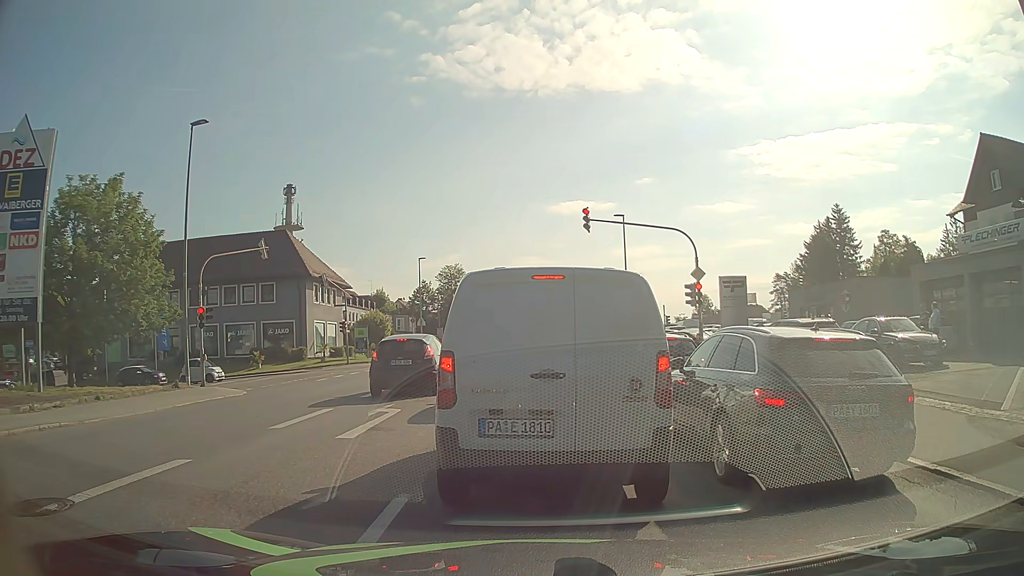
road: tertiary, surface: asphalt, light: Day
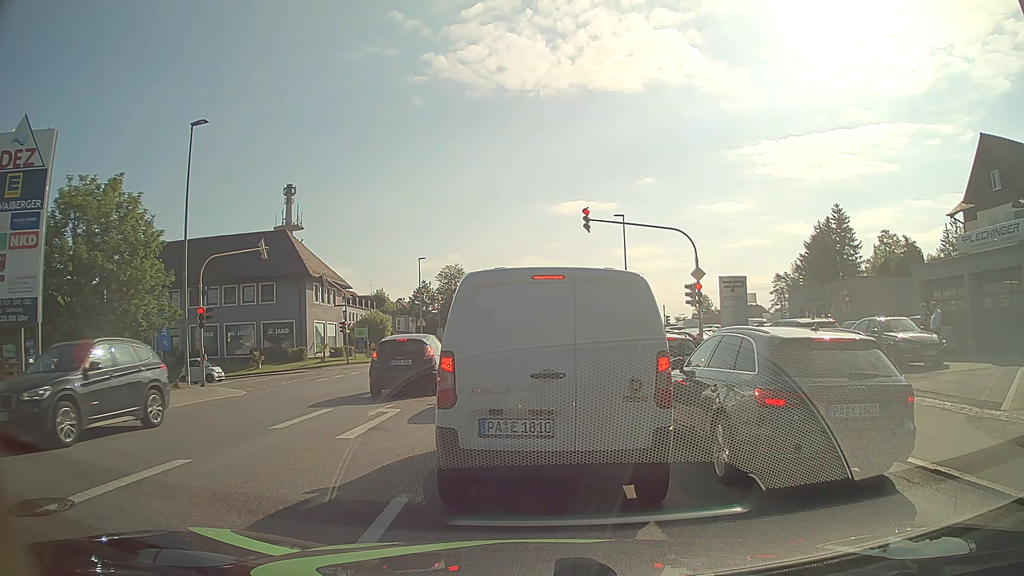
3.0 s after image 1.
(0.0, 0.0) m; 0°
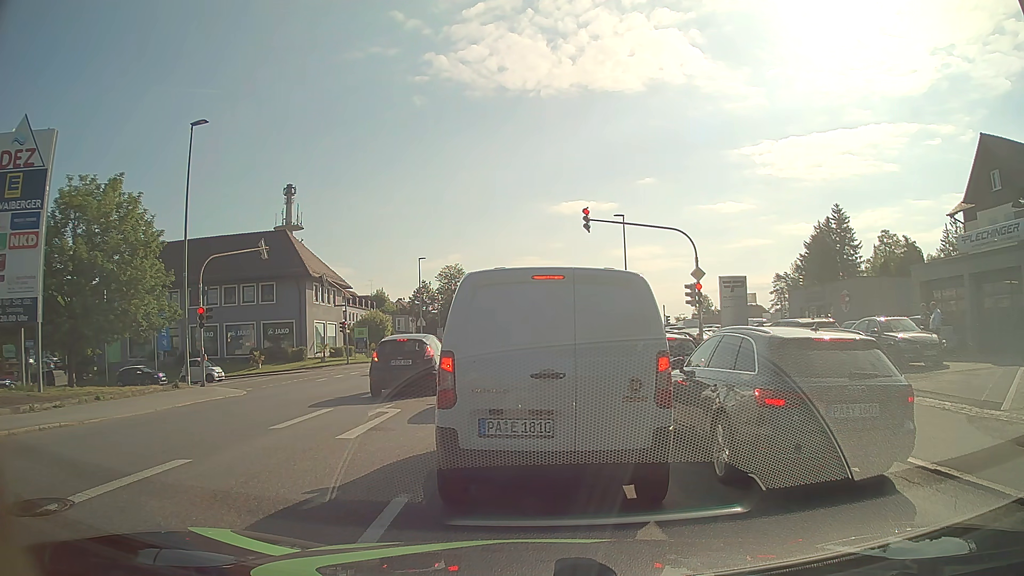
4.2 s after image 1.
(0.0, 0.0) m; 0°
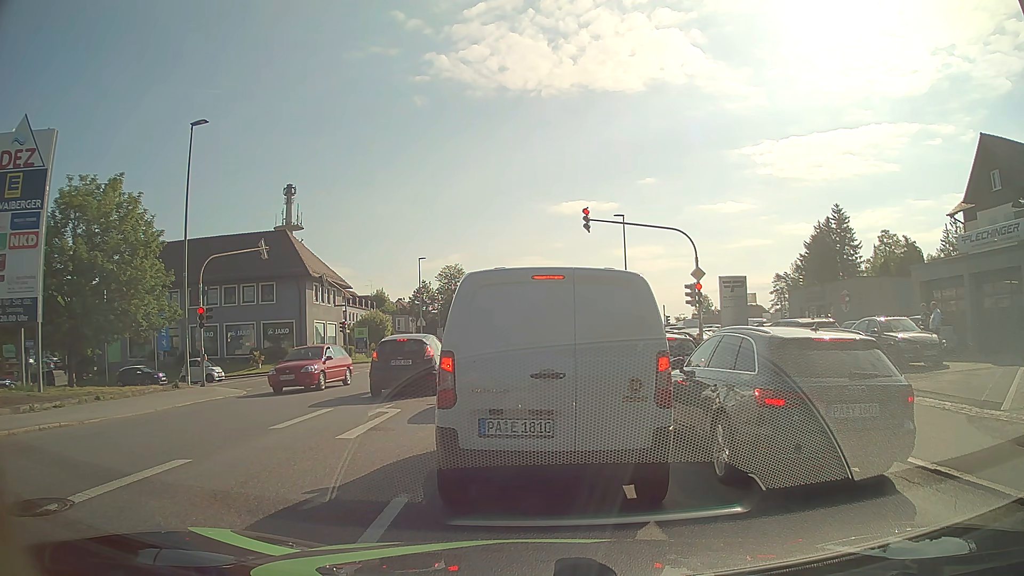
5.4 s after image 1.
(0.0, 0.0) m; 0°
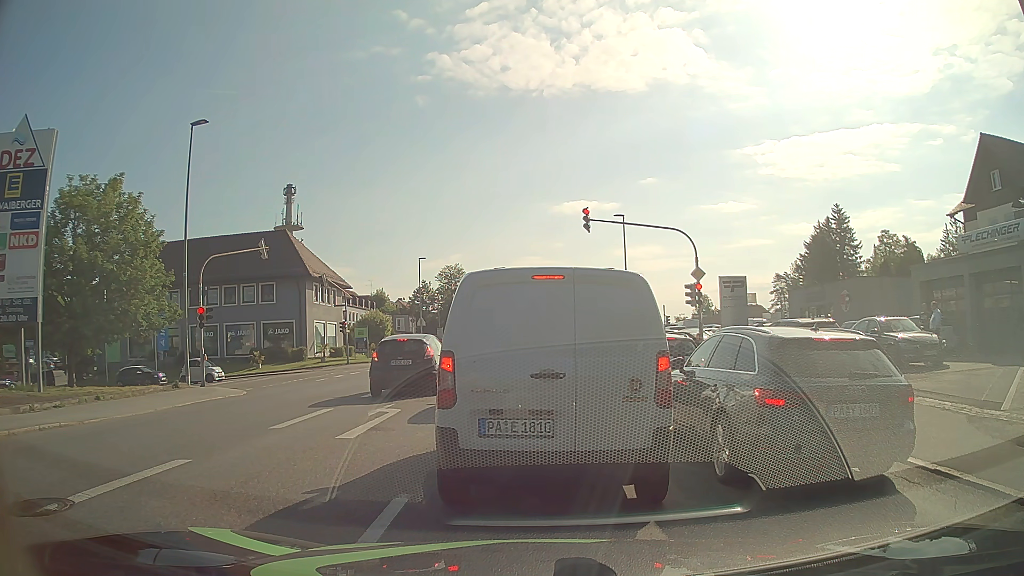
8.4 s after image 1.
(0.0, 0.0) m; 0°
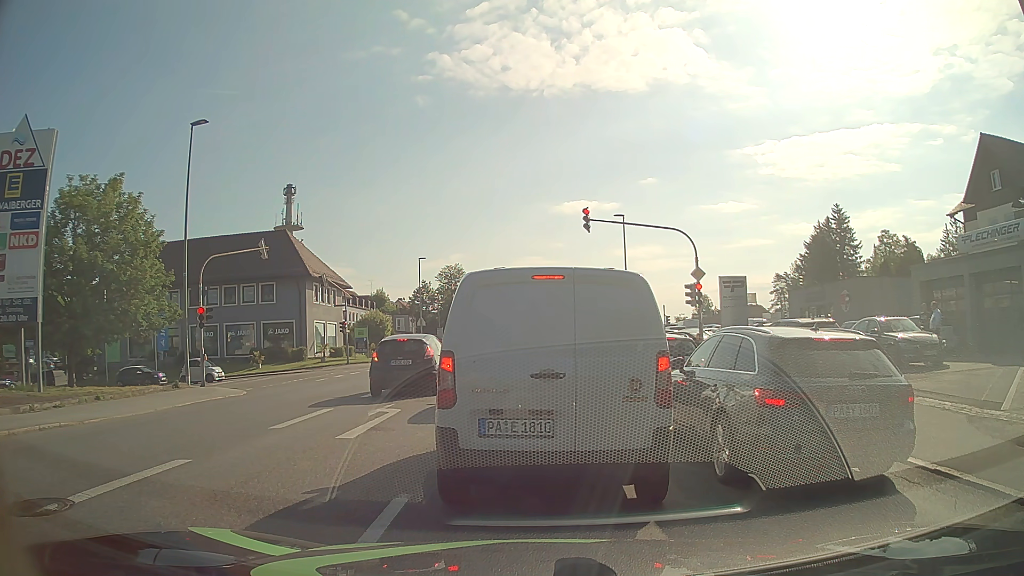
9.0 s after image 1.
(0.0, 0.0) m; 0°
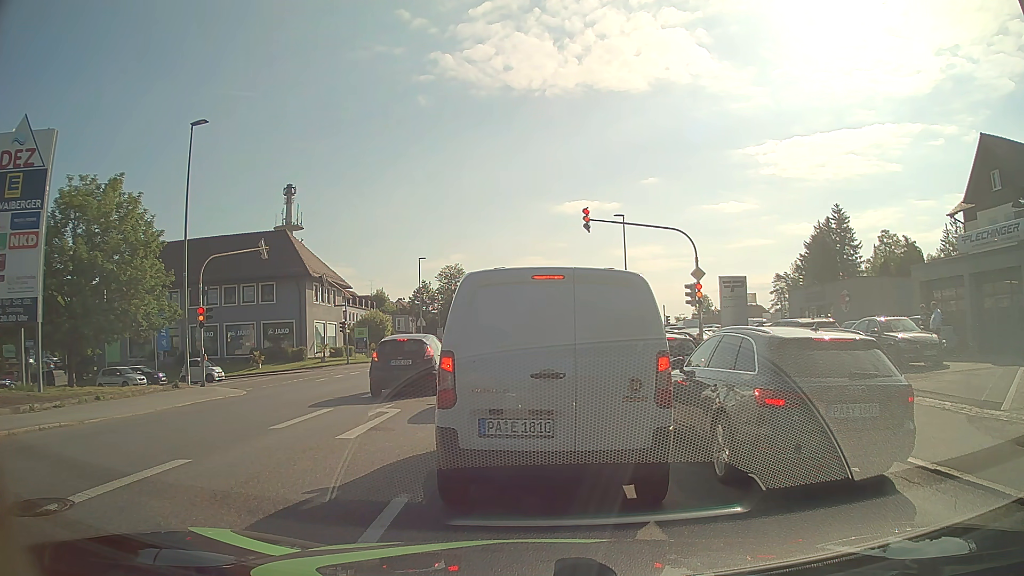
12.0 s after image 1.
(0.0, 0.0) m; 0°
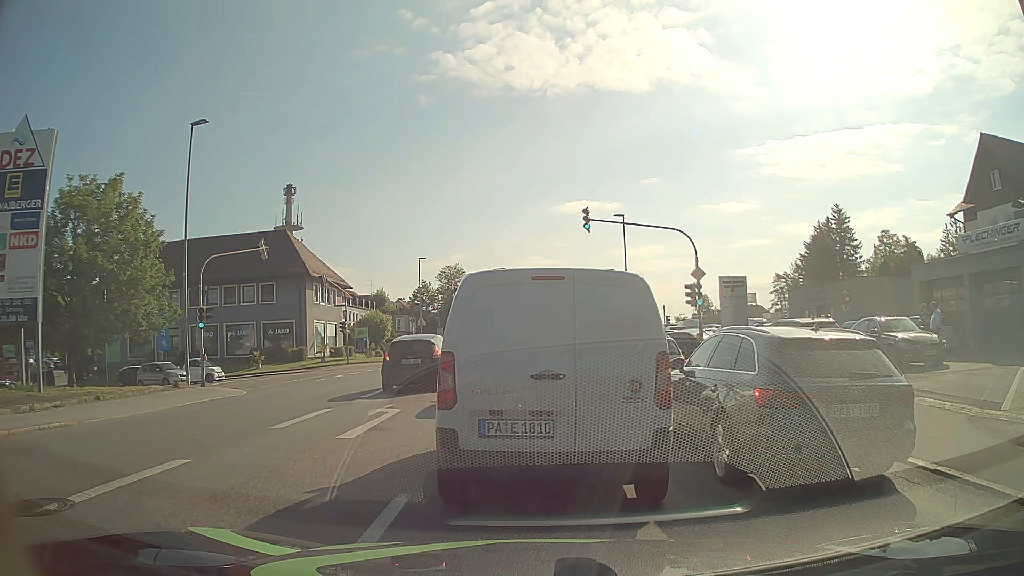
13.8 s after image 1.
(0.0, 0.0) m; 0°
(0, +10) (0, +20) (0, +30) (+1, +40) (0, +50) (0, +60) (0, +70) (+1, +80) (+1, +90) (+1, +100) m
